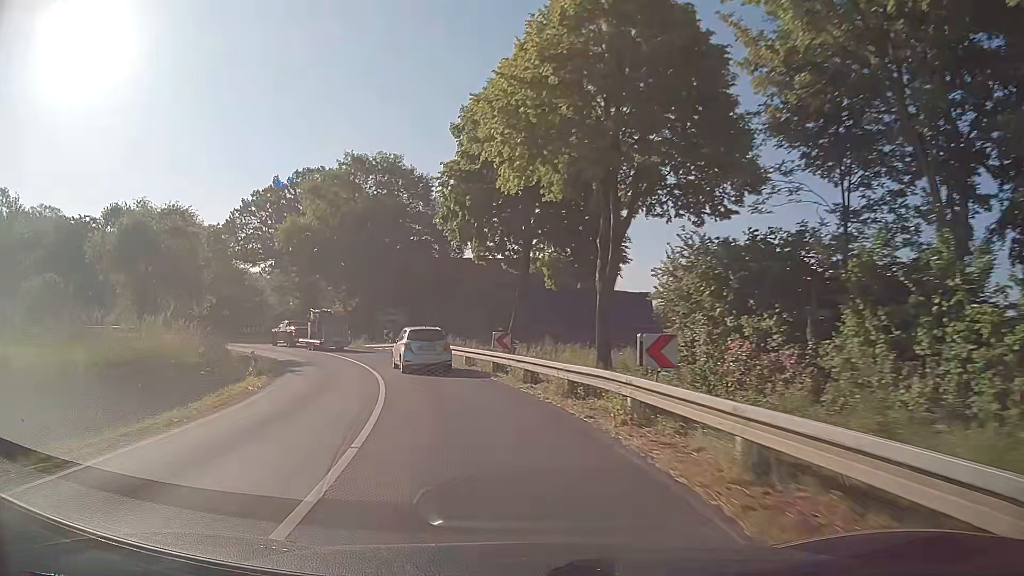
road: secondary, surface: asphalt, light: Day
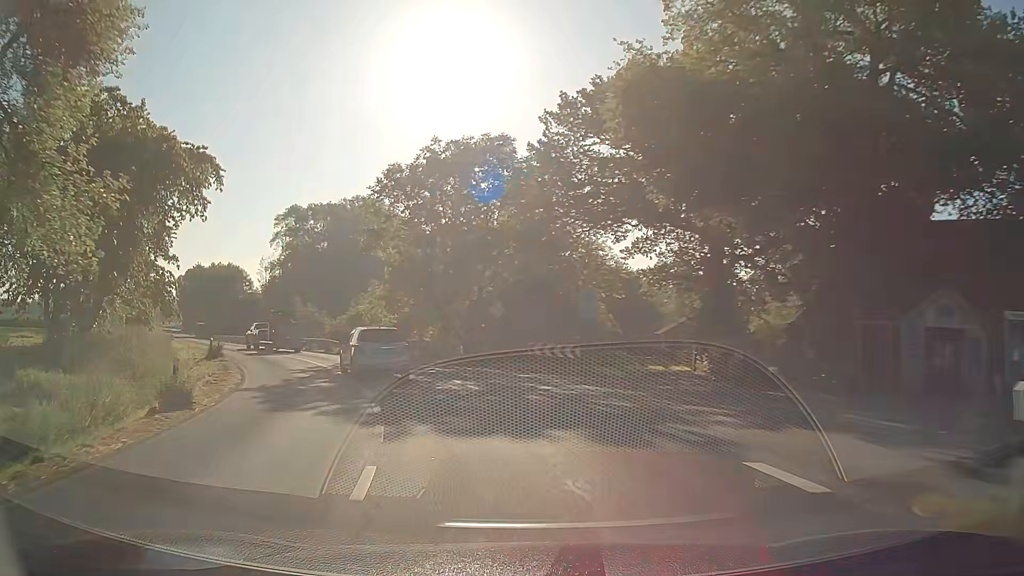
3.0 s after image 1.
(-12.9, +42.0) m; -35°
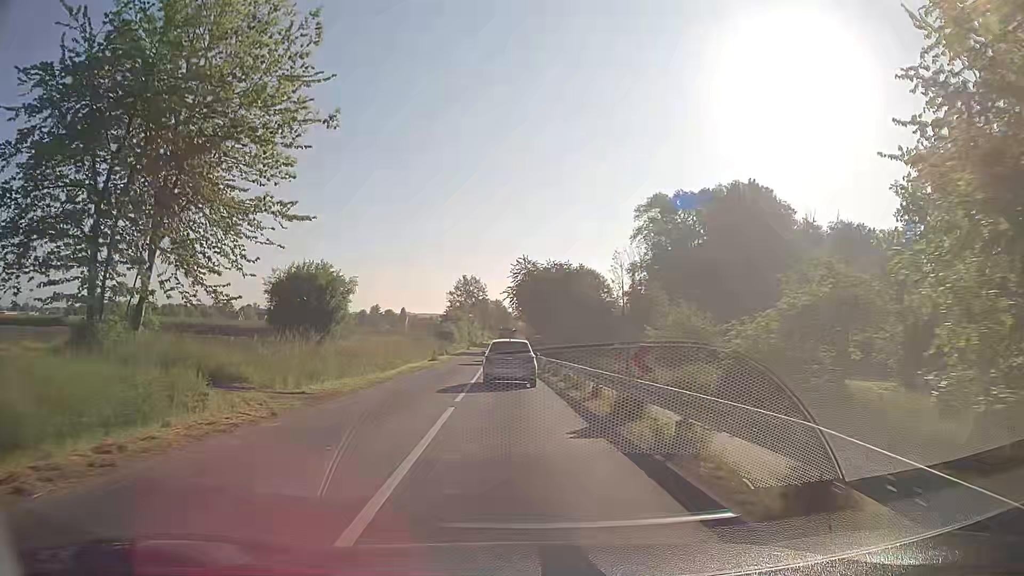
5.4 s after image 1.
(-10.2, +32.1) m; -33°
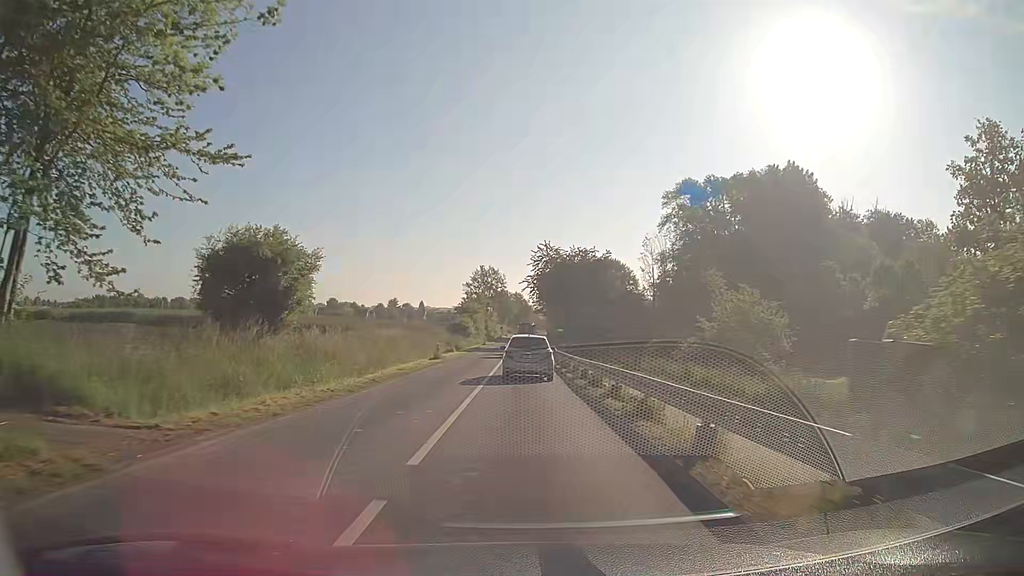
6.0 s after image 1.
(0.0, +8.7) m; -1°
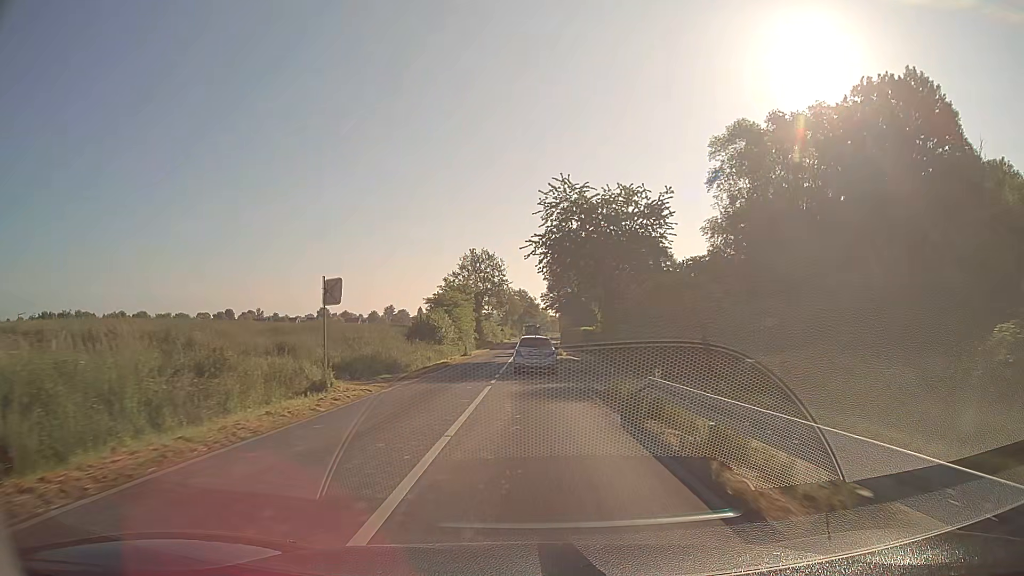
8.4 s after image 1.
(-0.2, +36.3) m; 0°
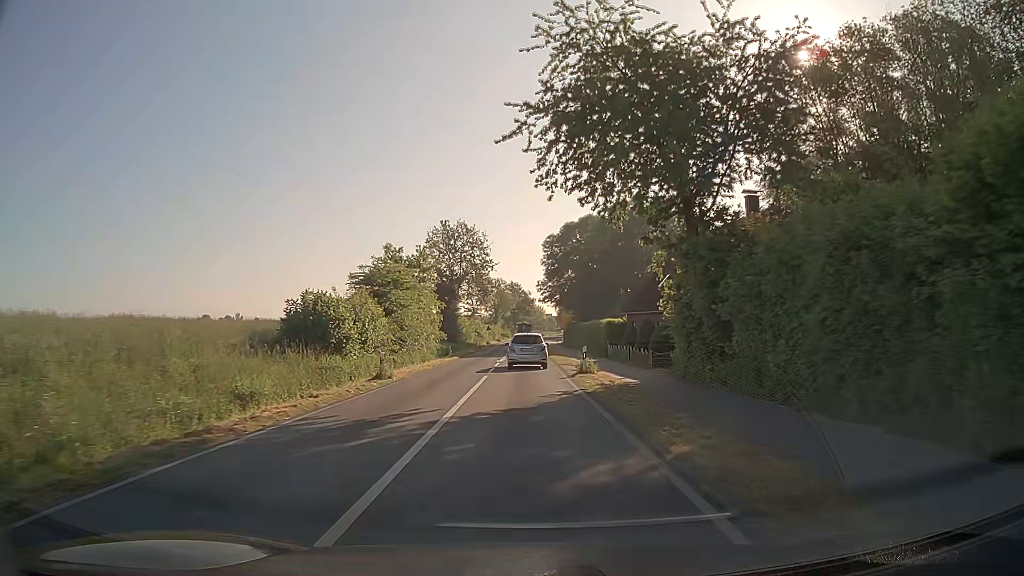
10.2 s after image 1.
(+0.2, +28.8) m; +1°
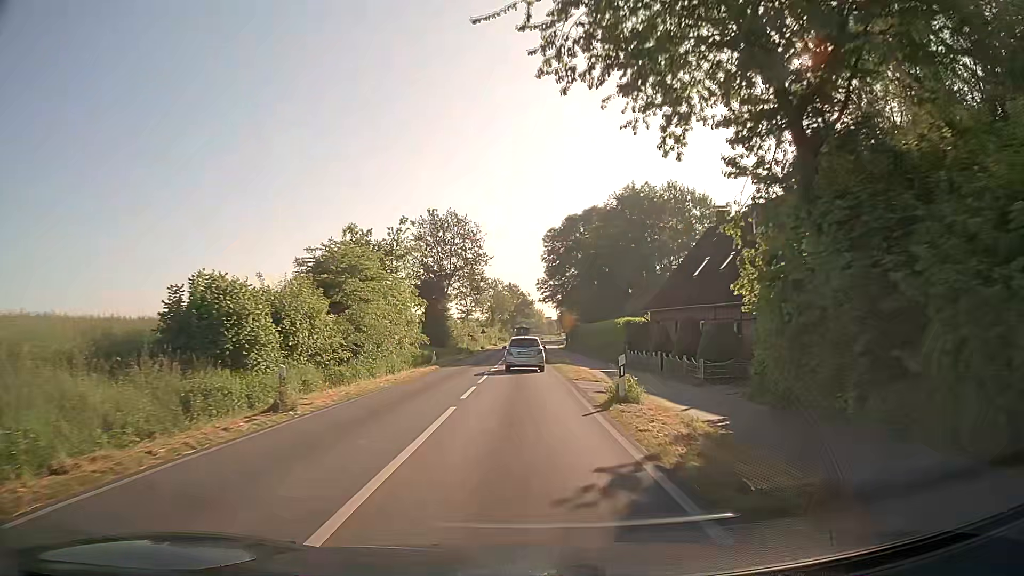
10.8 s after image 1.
(0.0, +9.9) m; 0°
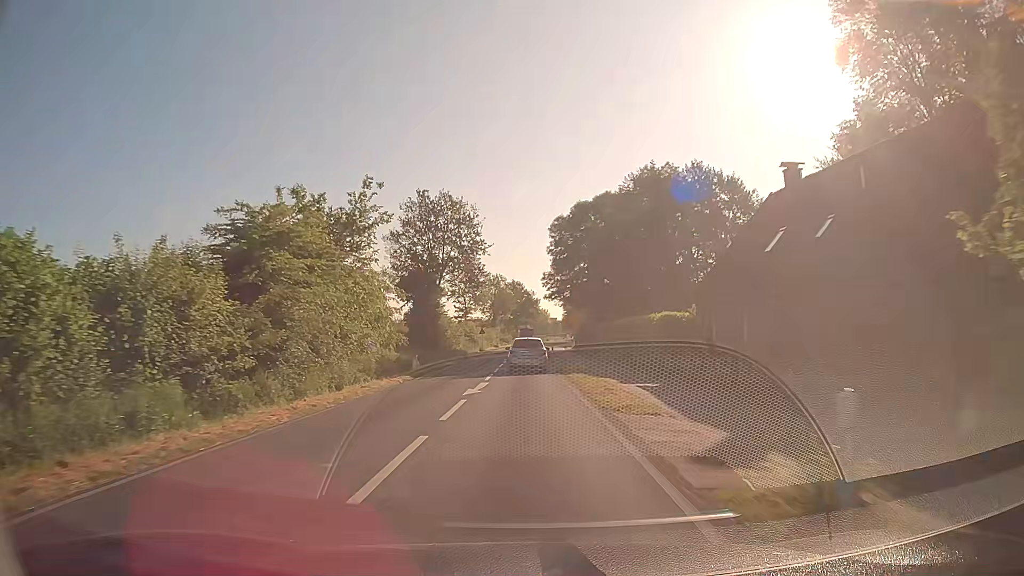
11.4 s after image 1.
(0.0, +10.1) m; 0°
(0, +10) (0, +20) (0, +30) (0, +40) (0, +50) (0, +60) (0, +70) (0, +80) (0, +90) (0, +100) m
